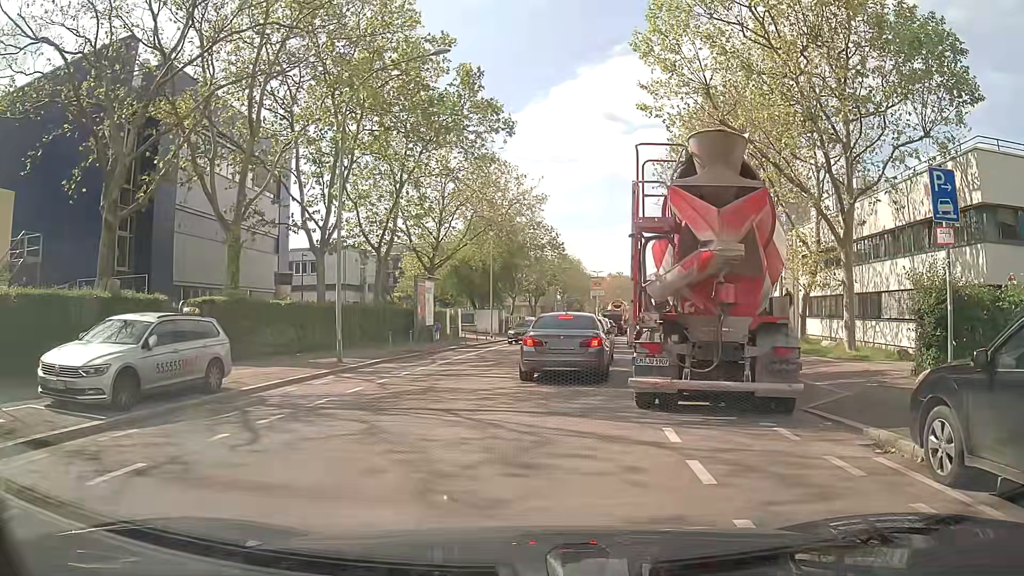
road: tertiary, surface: asphalt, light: Day
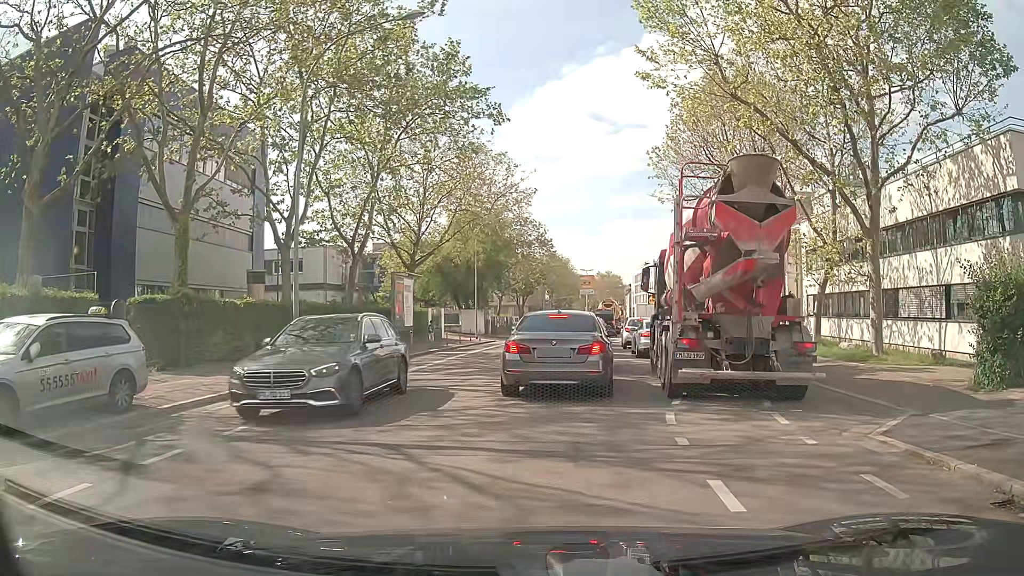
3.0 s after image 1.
(0.0, +2.7) m; 0°
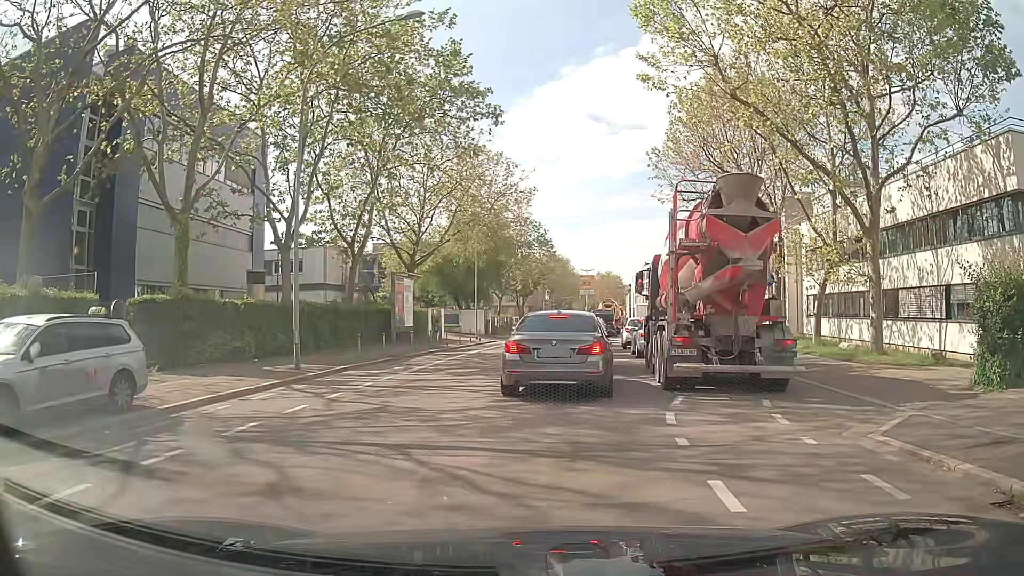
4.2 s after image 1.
(0.0, 0.0) m; 0°
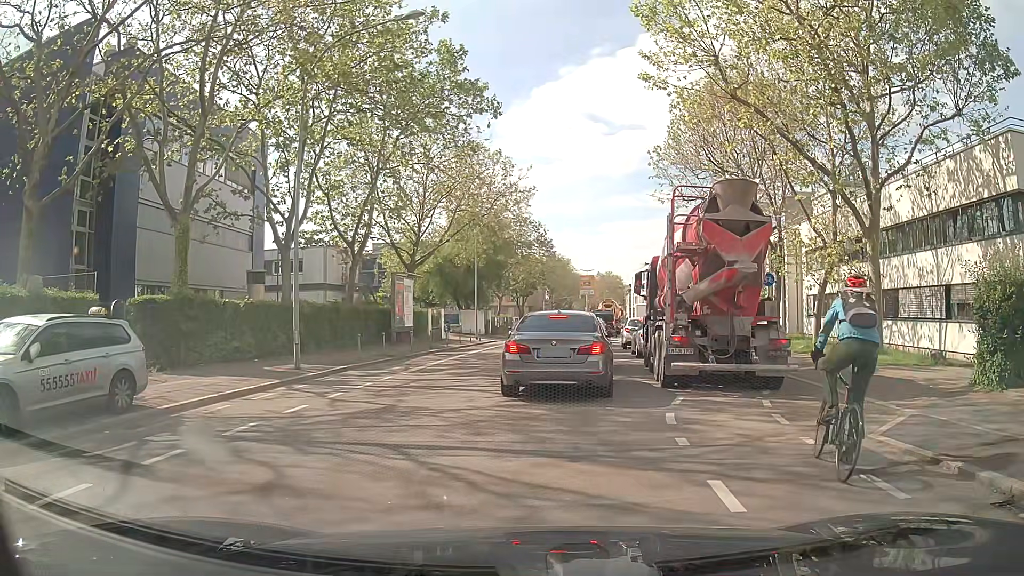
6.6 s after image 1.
(0.0, 0.0) m; 0°
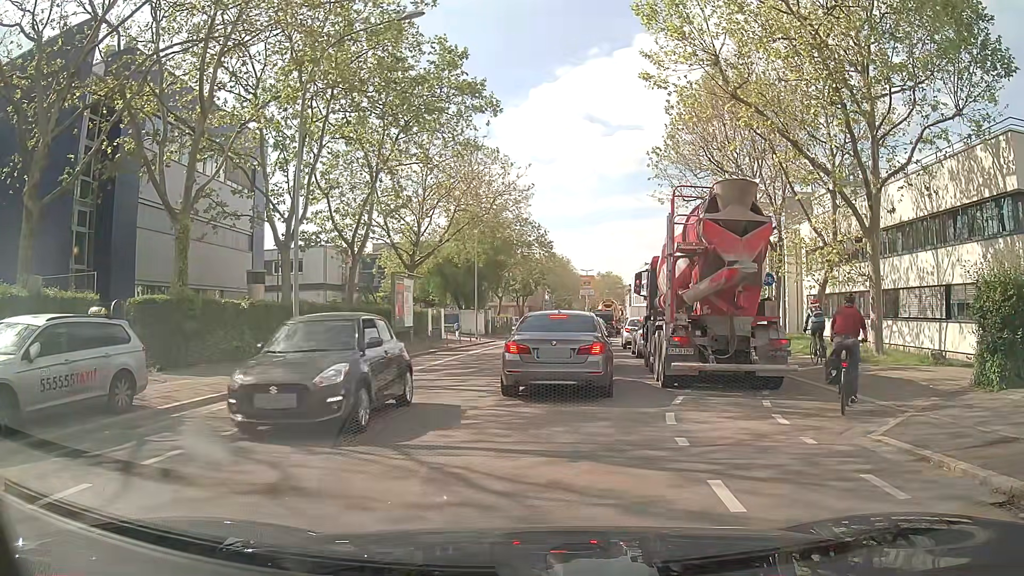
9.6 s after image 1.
(0.0, 0.0) m; 0°
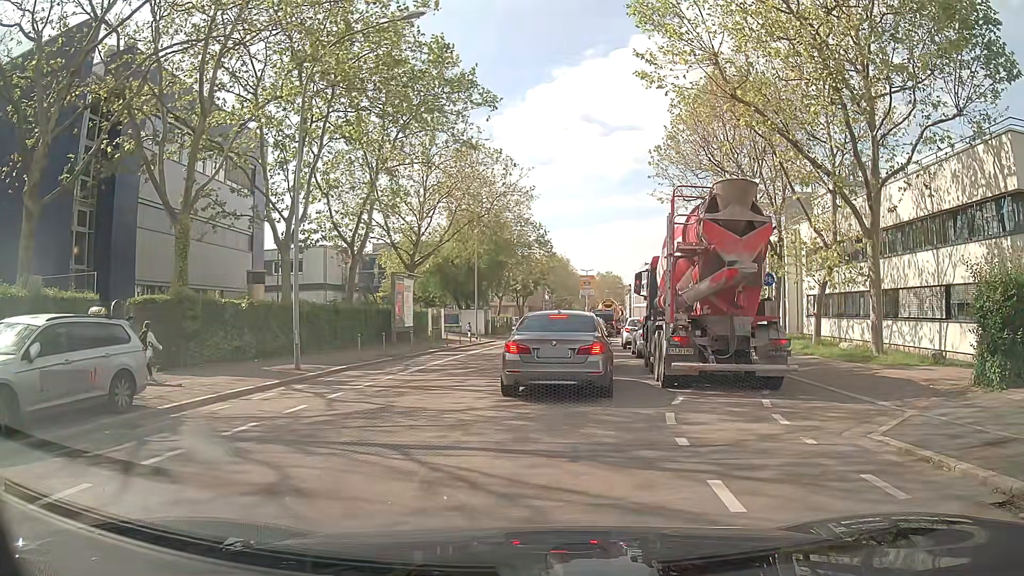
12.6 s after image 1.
(0.0, 0.0) m; 0°
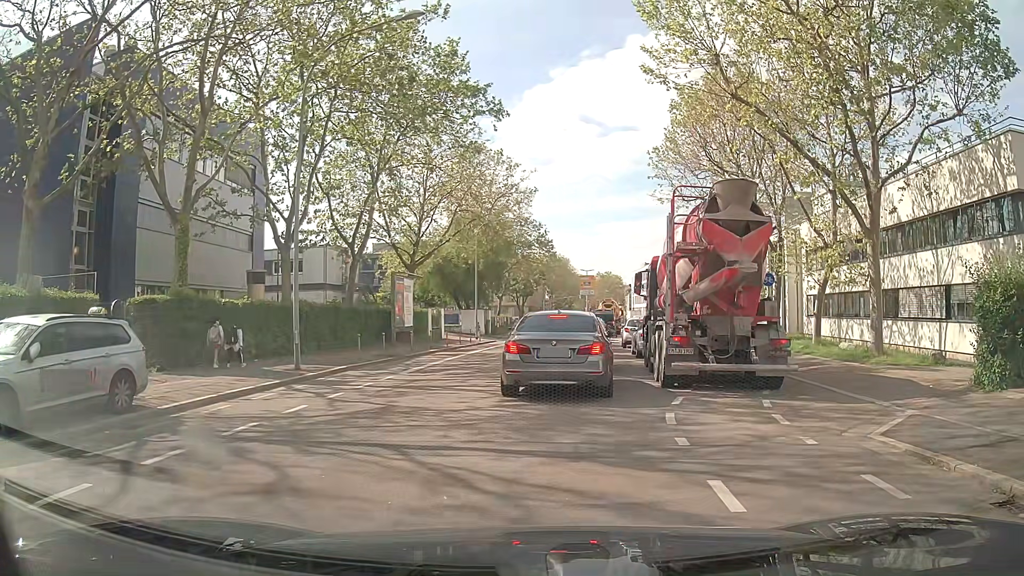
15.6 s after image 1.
(0.0, 0.0) m; 0°
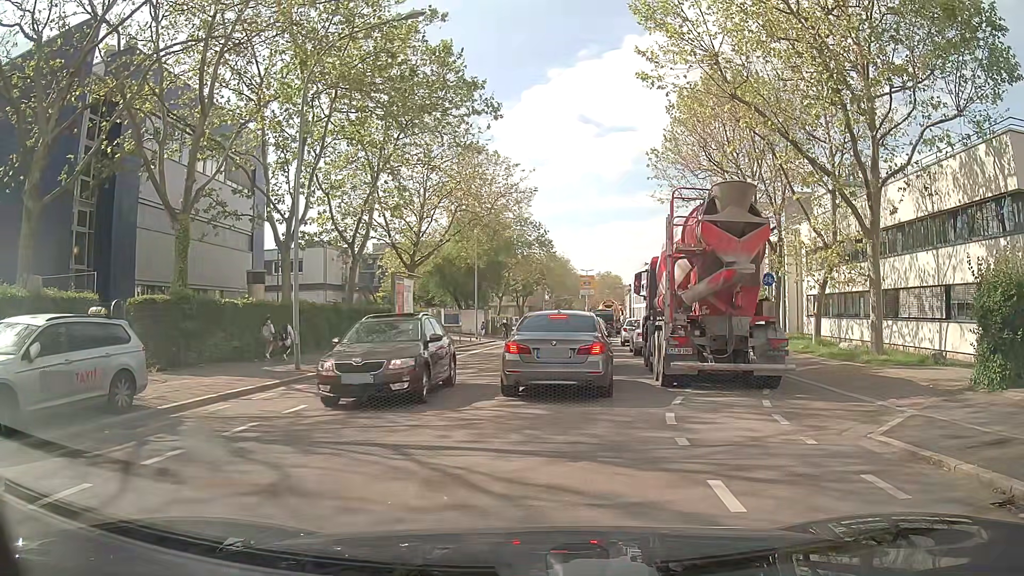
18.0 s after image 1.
(0.0, 0.0) m; 0°
